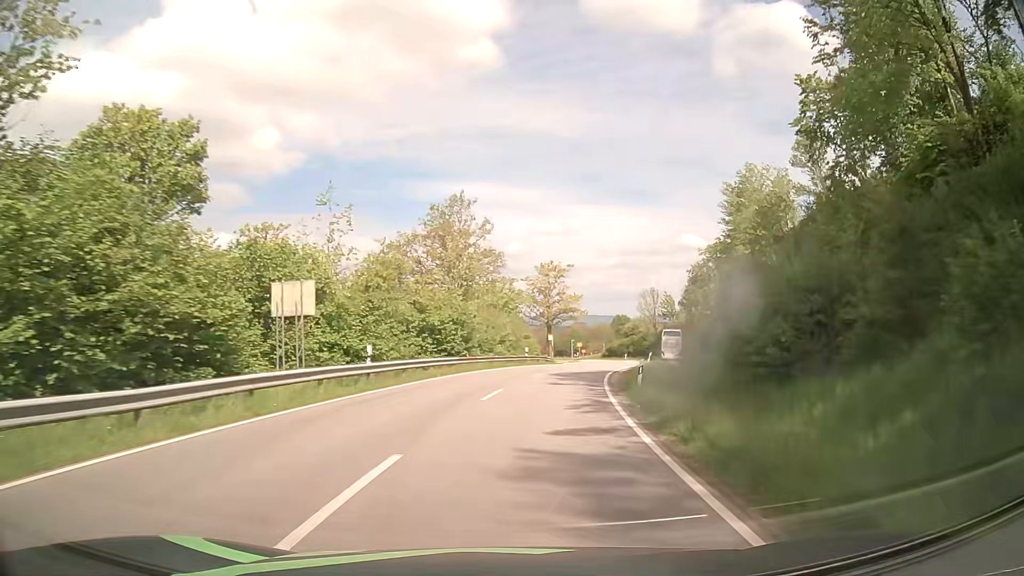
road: tertiary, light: Day
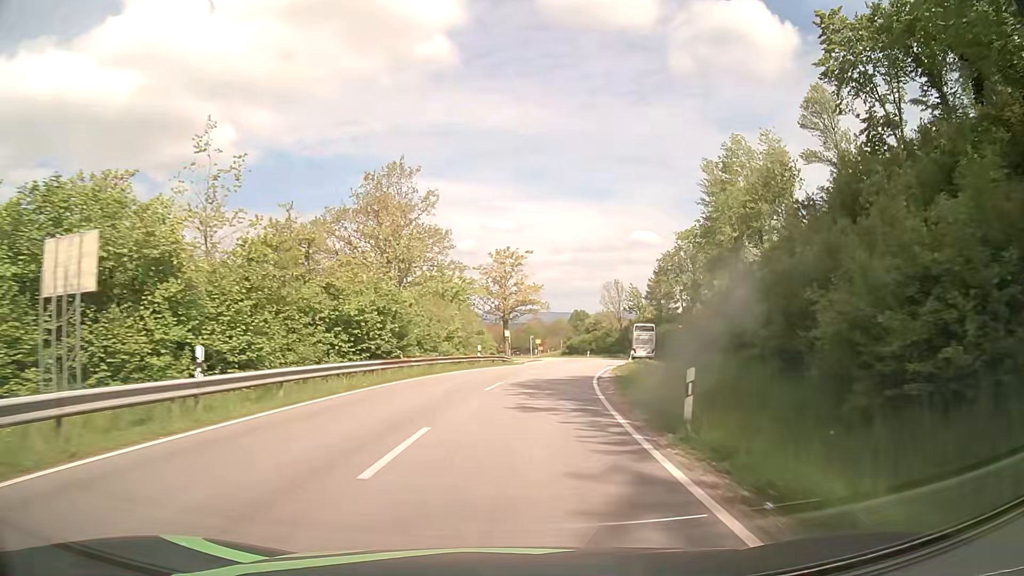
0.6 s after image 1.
(+0.2, +9.5) m; +3°
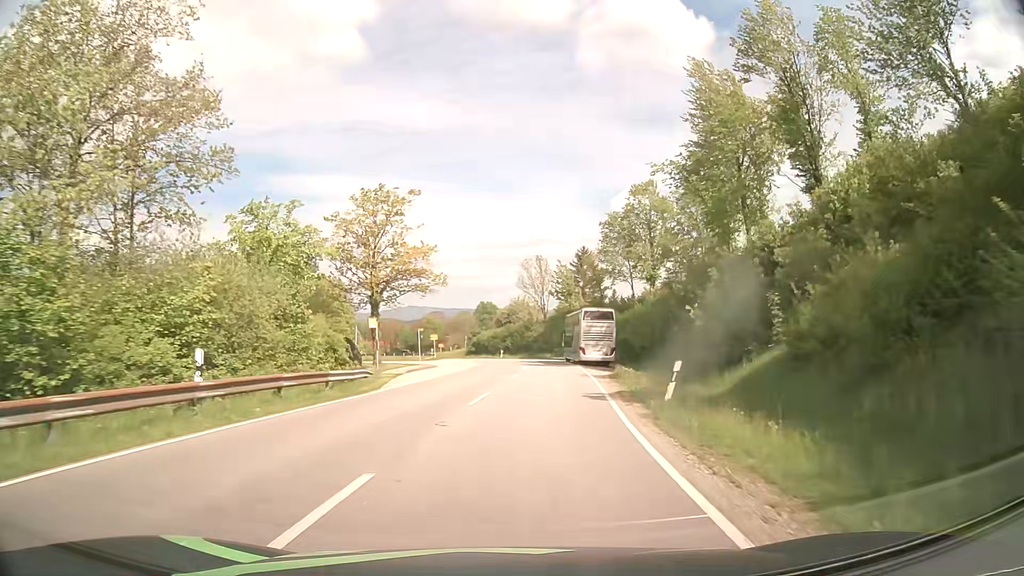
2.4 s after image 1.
(+2.1, +27.3) m; +8°
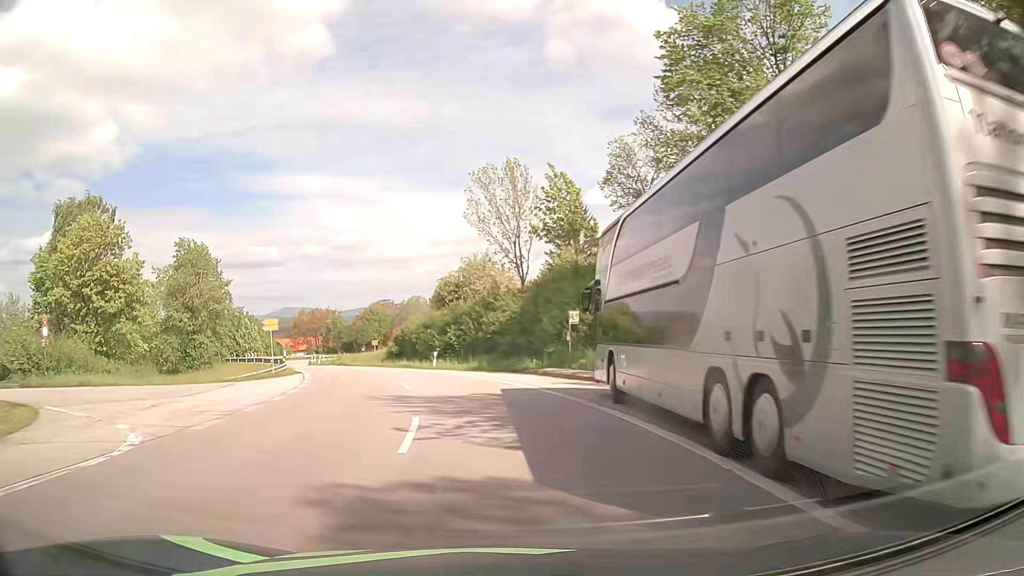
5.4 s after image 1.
(+2.6, +42.9) m; +3°
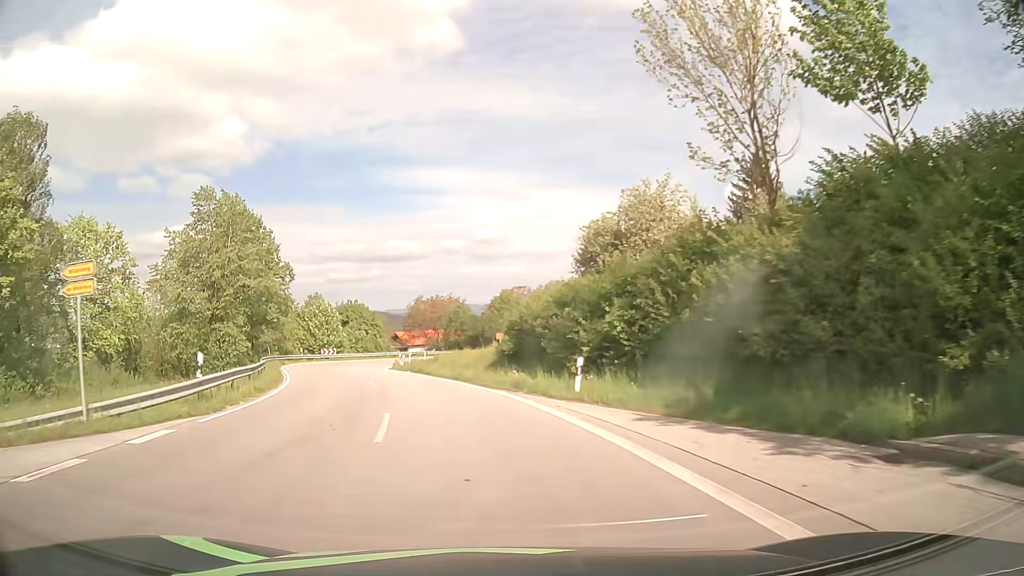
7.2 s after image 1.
(-1.9, +23.5) m; -11°
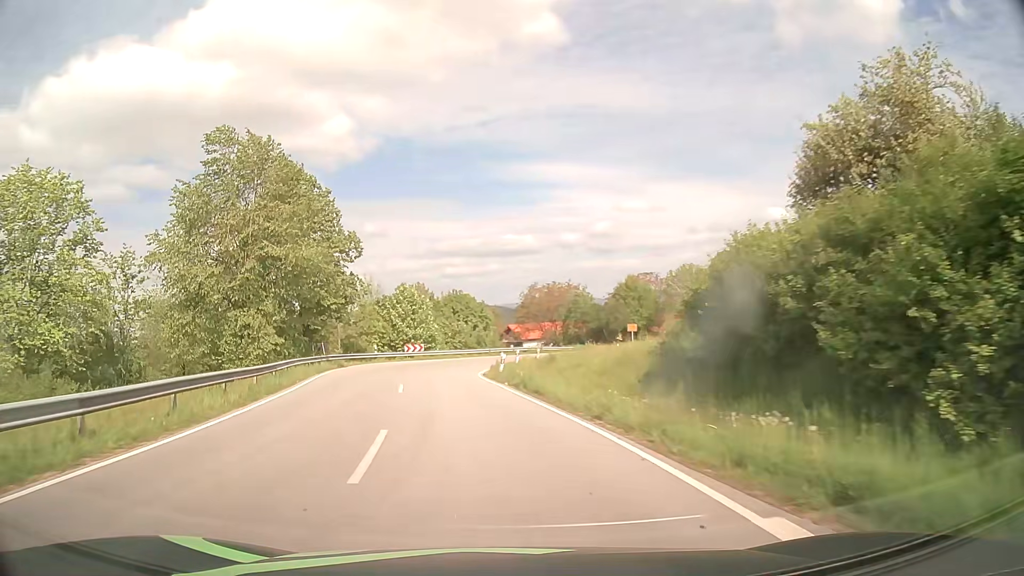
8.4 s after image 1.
(-1.3, +15.1) m; -10°
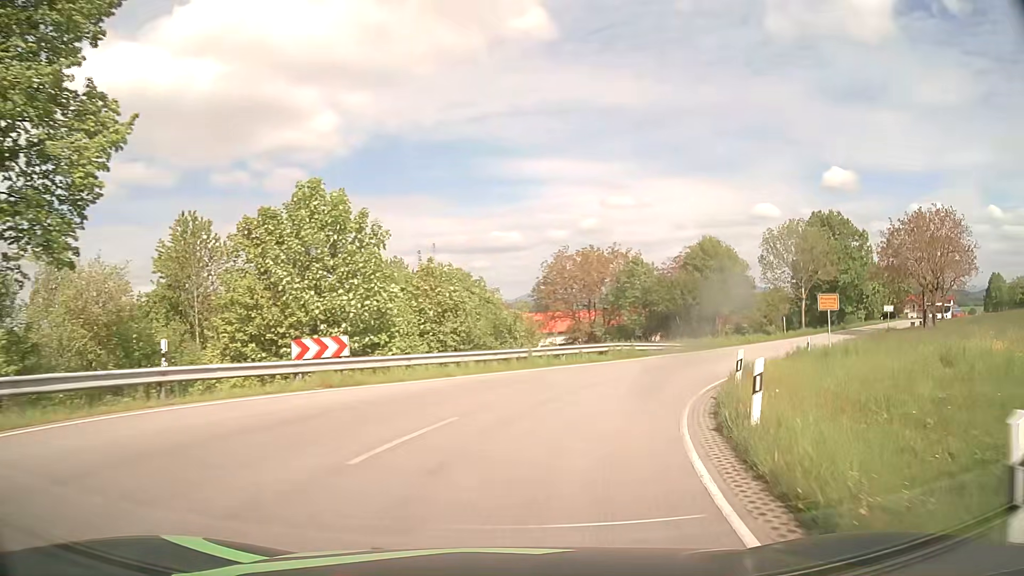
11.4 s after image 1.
(-3.1, +35.3) m; -1°
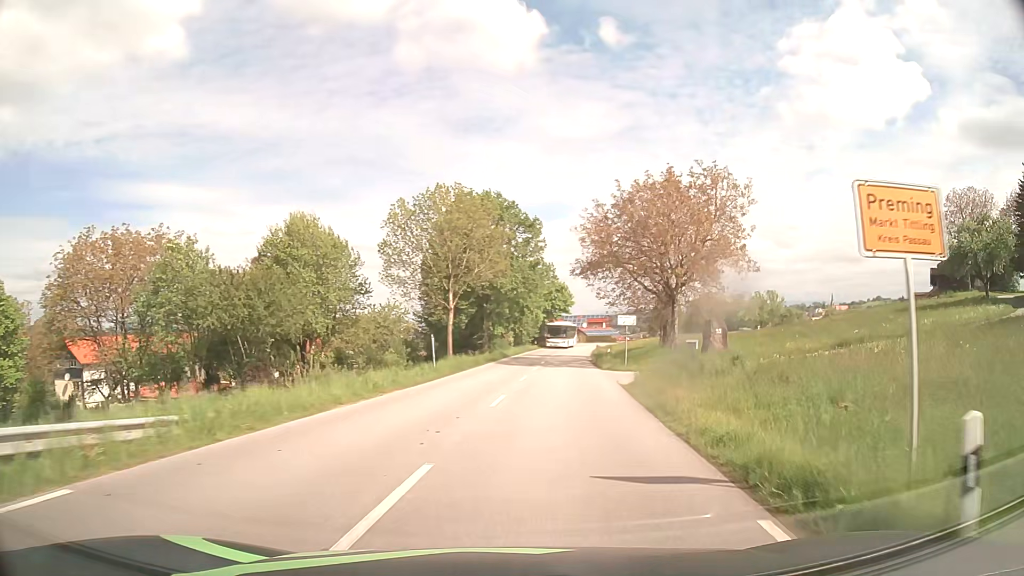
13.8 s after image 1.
(+7.3, +24.5) m; +34°
(+1, +10) (+2, +20) (+3, +30) (+4, +40) (+5, +50) (+7, +60) (+8, +70) (+9, +79) (+11, +89) (+14, +99) m
